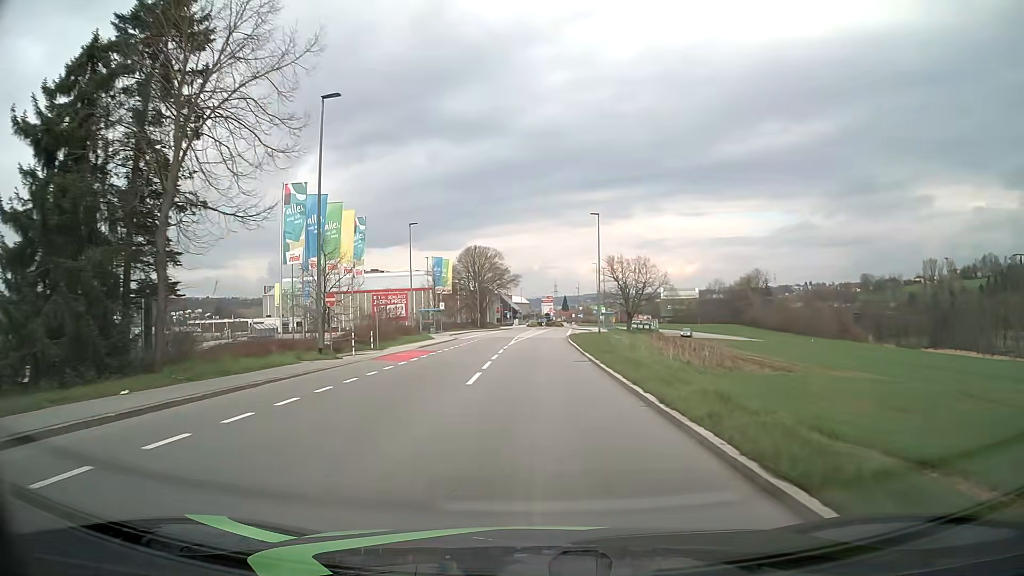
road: tertiary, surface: asphalt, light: Day
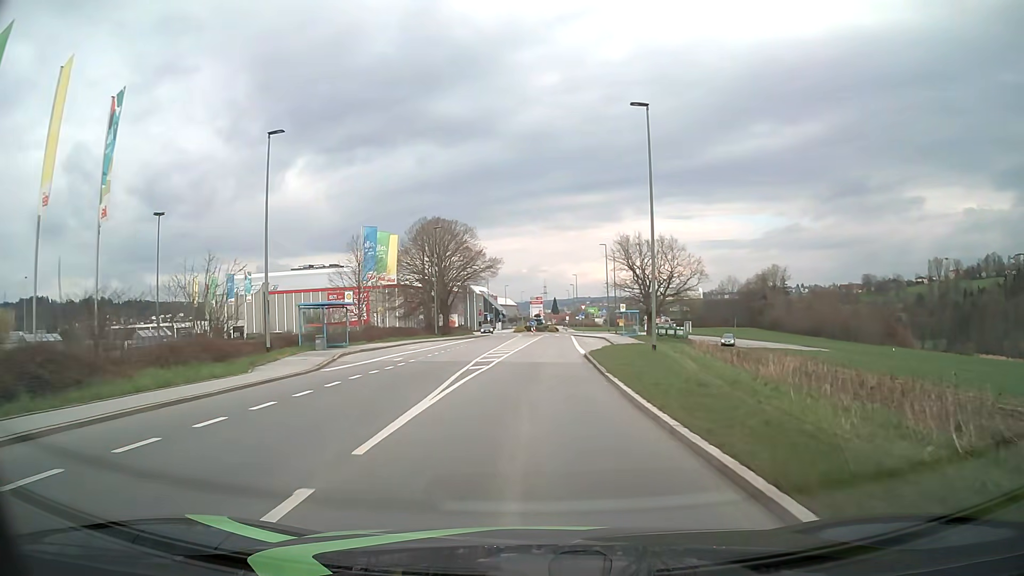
(+0.3, +30.4) m; +1°
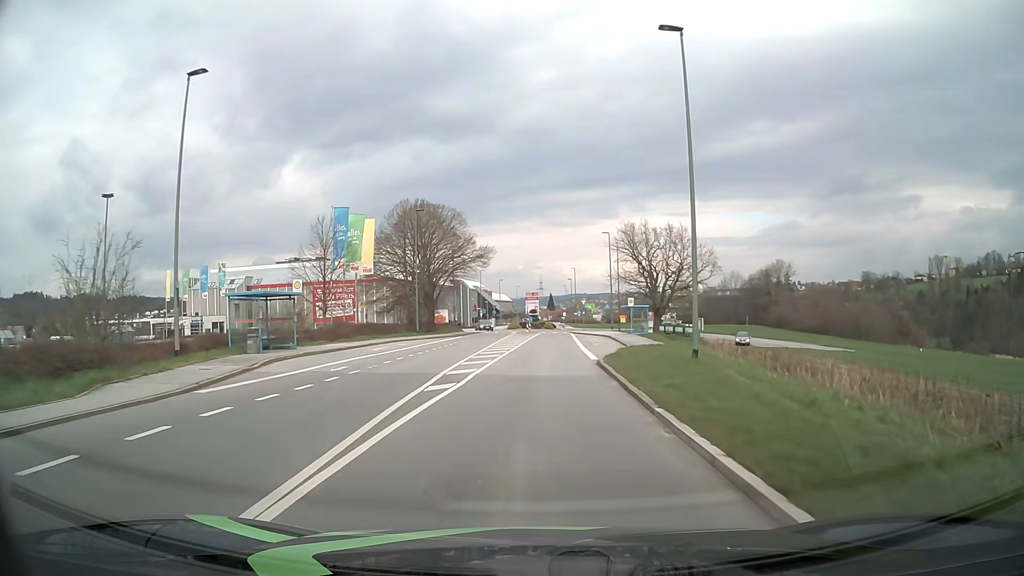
(0.0, +7.6) m; +1°
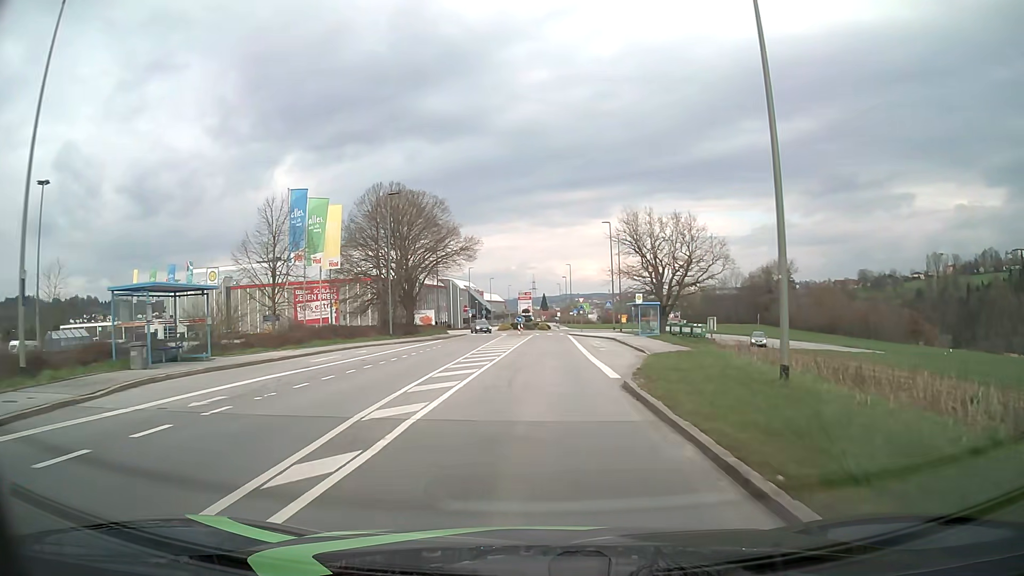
(0.0, +7.6) m; +1°
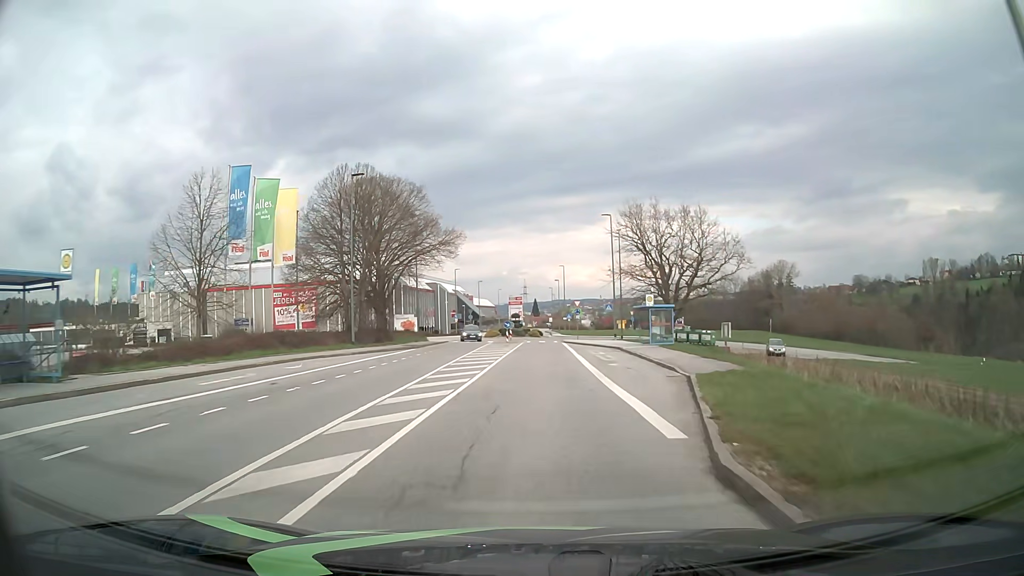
(0.0, +7.6) m; +1°
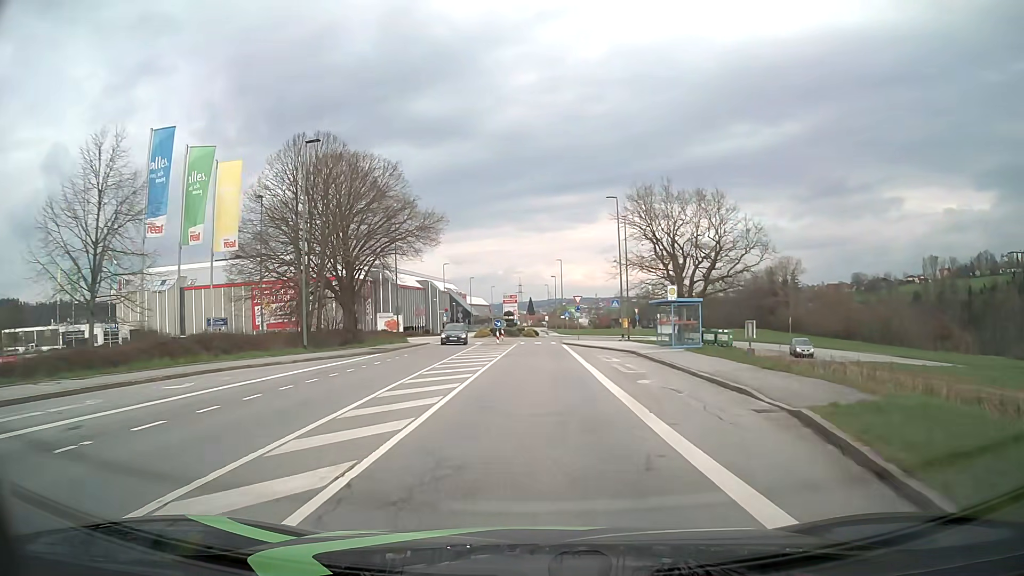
(0.0, +7.5) m; 0°
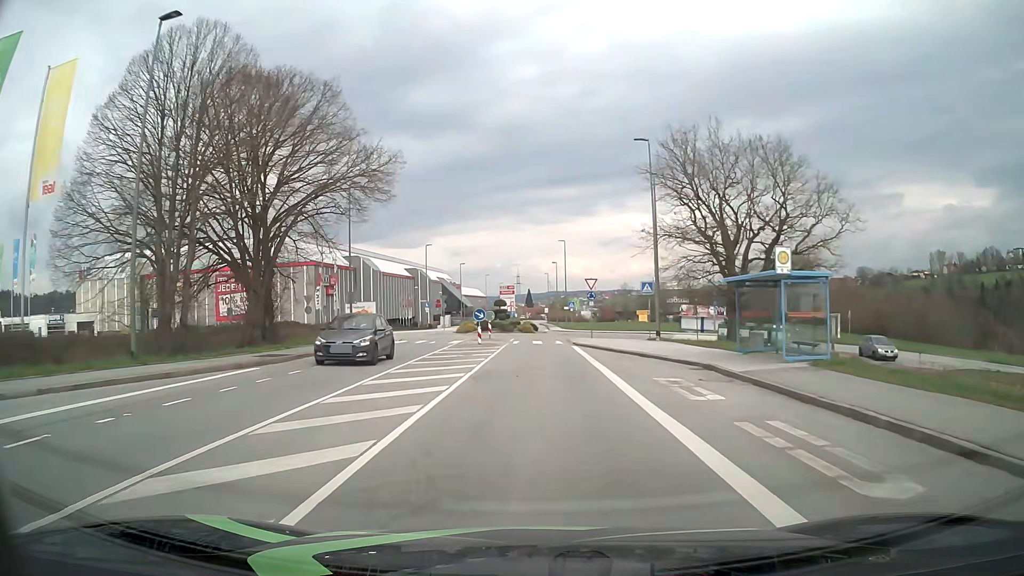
(+0.1, +14.2) m; +1°
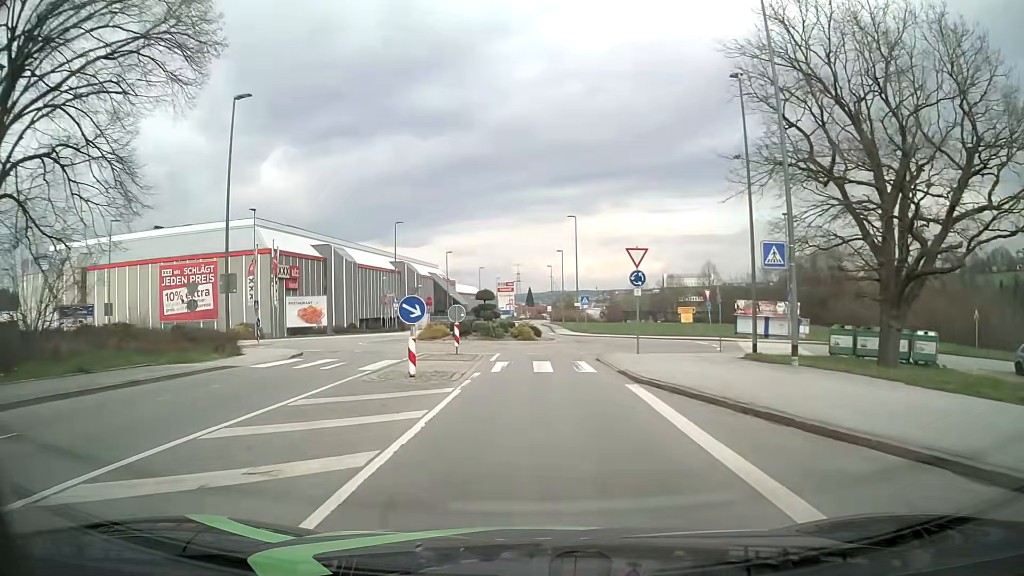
(-0.1, +18.1) m; 0°
(0, +10) (0, +20) (+2, +30) (+5, +39) (+2, +48) (0, +58) (0, +68) (-1, +78) (-1, +88) (-1, +98) m
